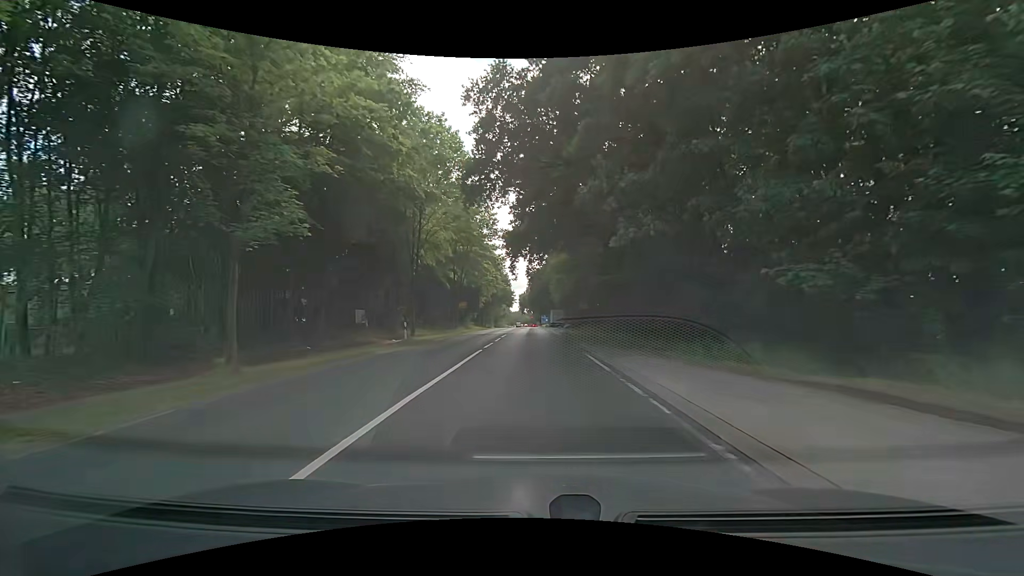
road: secondary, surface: asphalt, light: Day
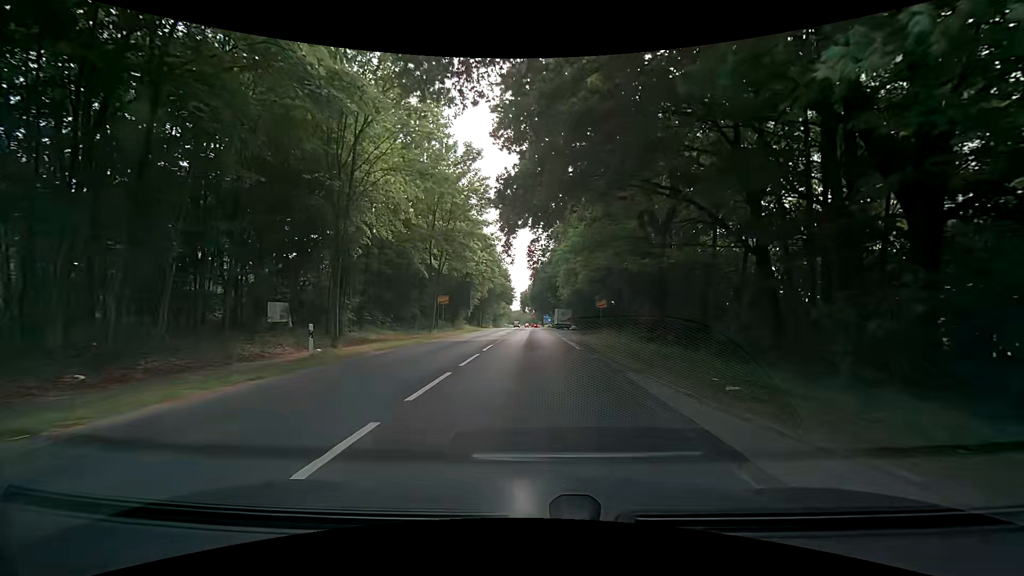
(0.0, +13.0) m; +1°
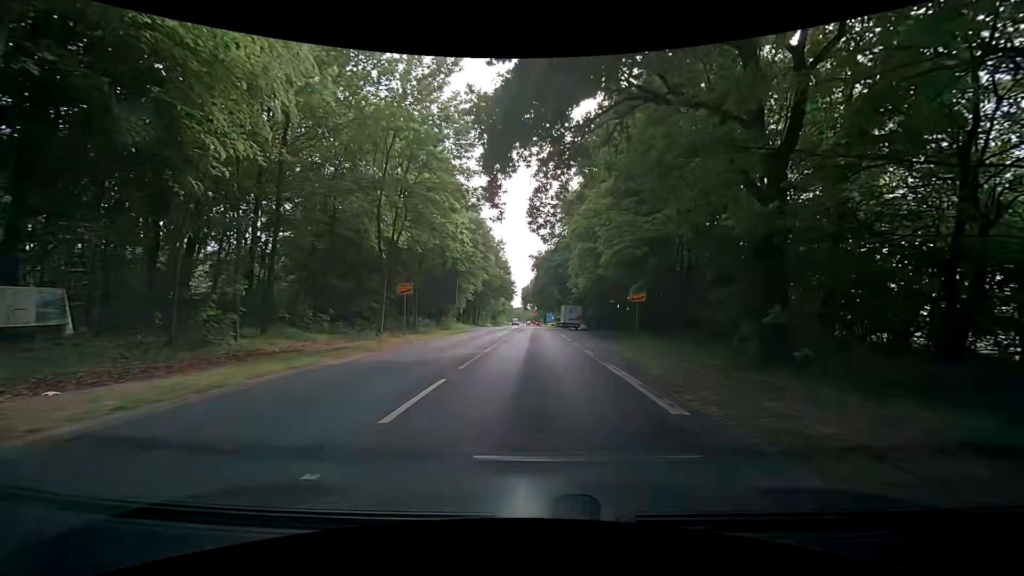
(-0.2, +13.3) m; -1°
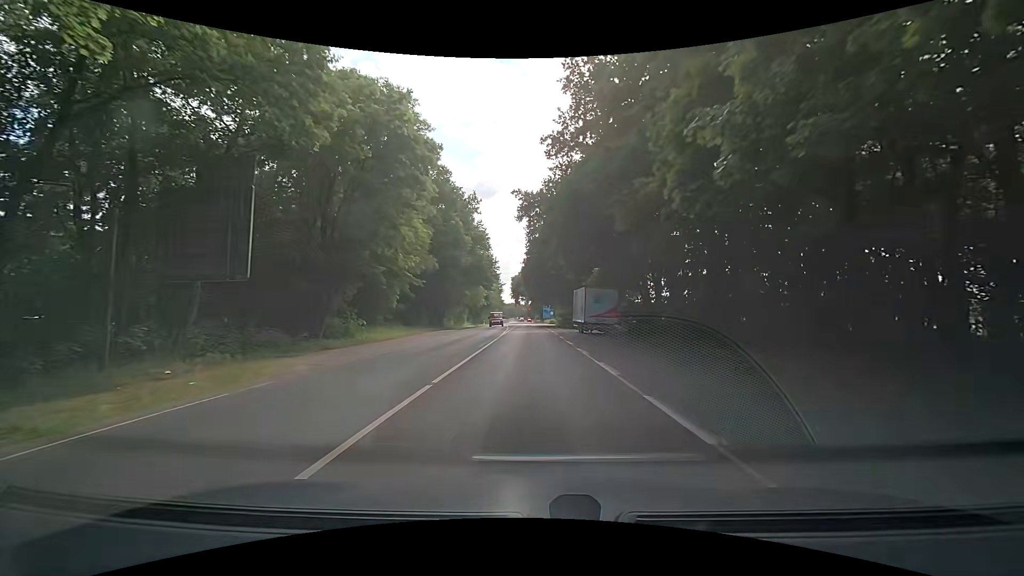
(+0.6, +36.3) m; 0°
